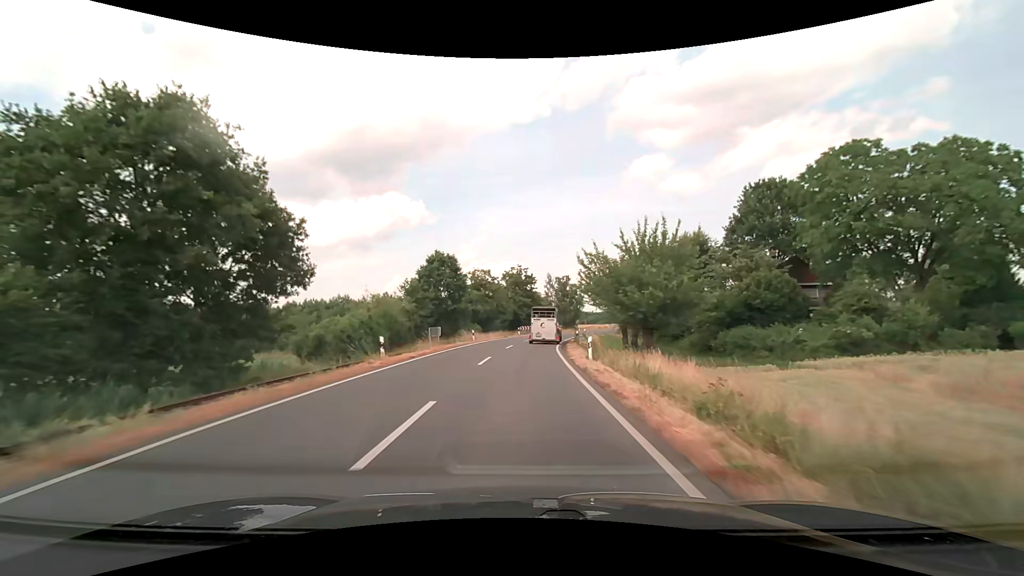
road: secondary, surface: asphalt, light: Day
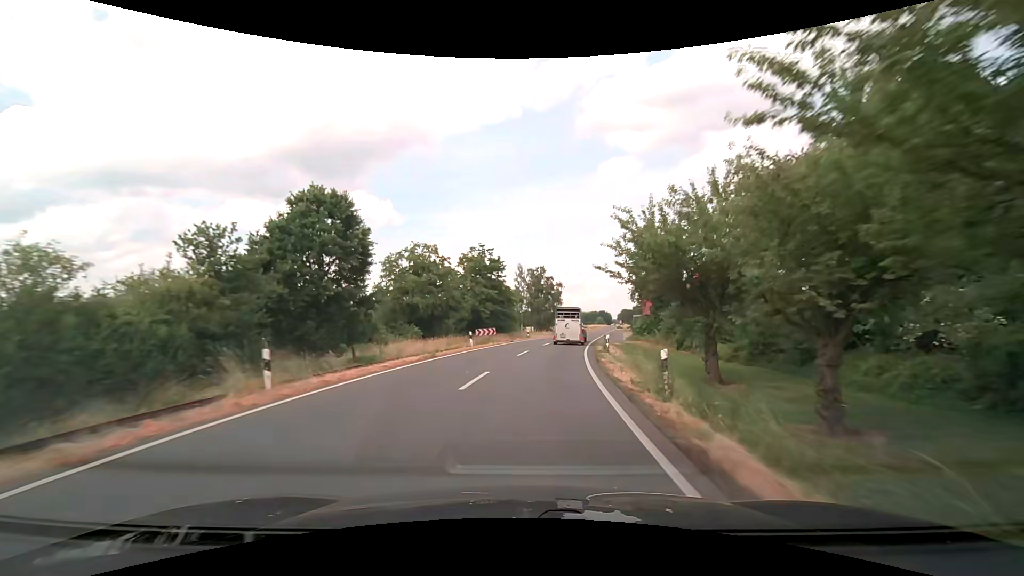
(+0.4, +30.3) m; +3°
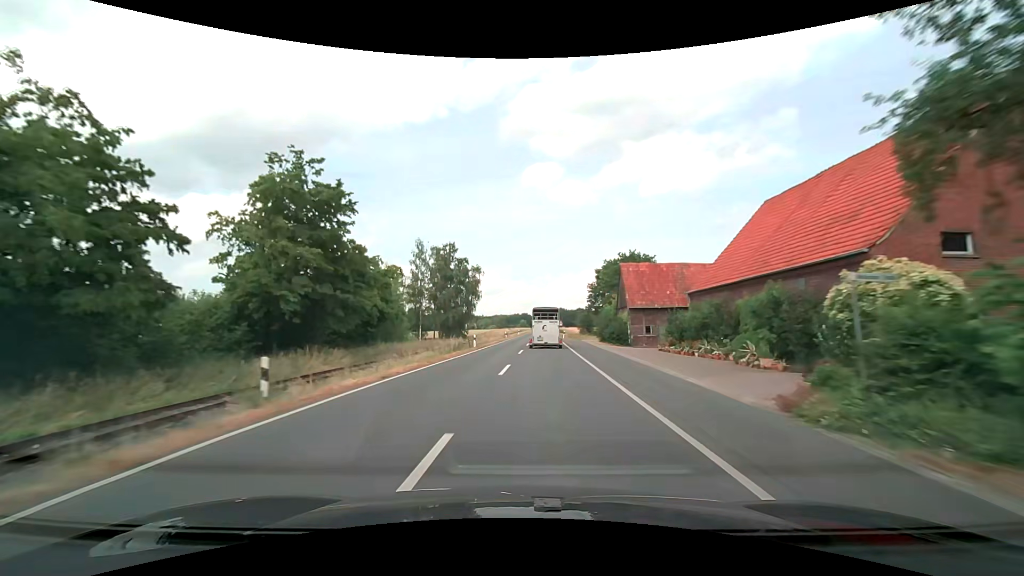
(+4.2, +44.0) m; +9°
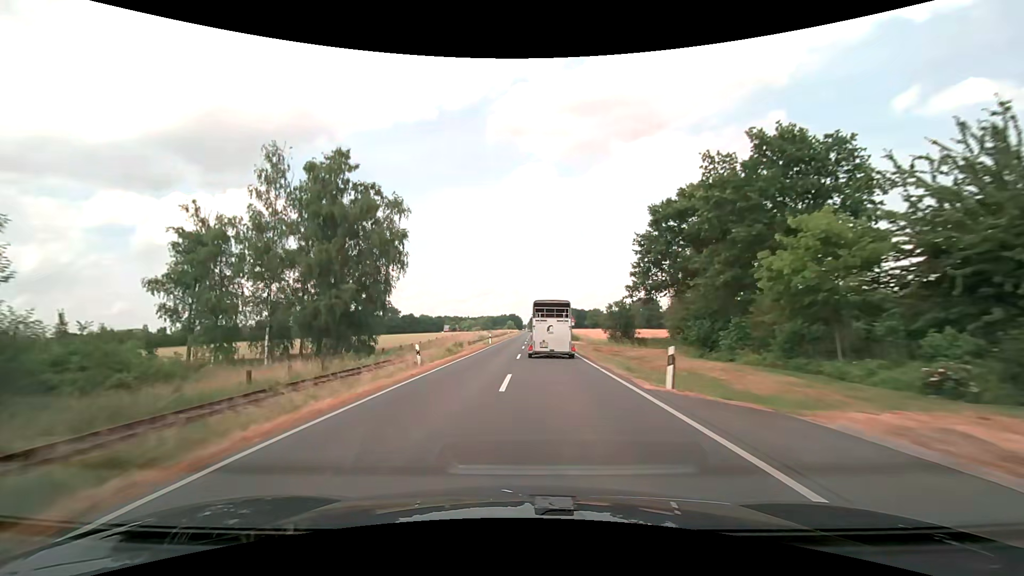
(+1.7, +51.9) m; +2°
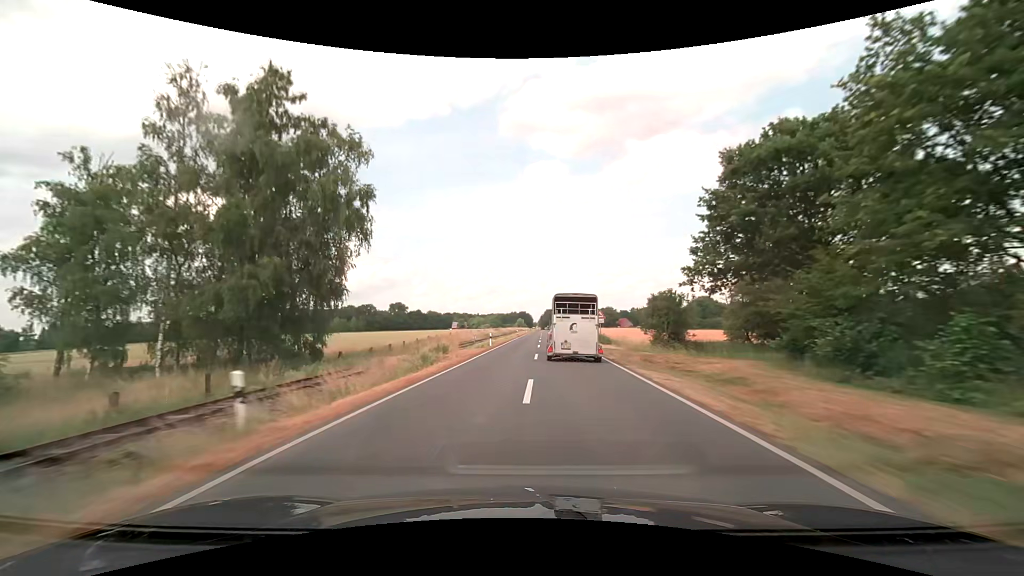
(-0.2, +14.0) m; -1°
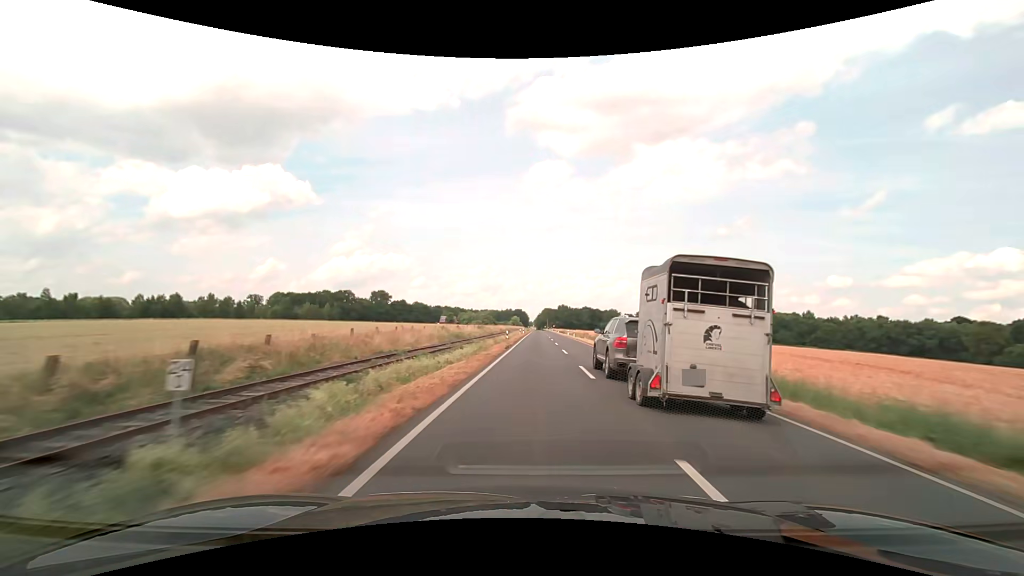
(-0.3, +43.5) m; 0°
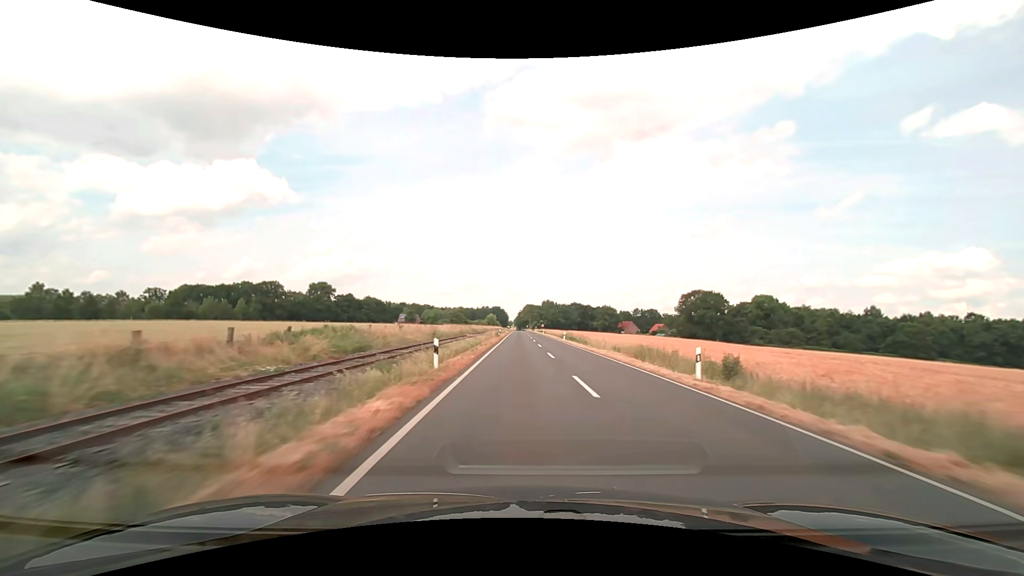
(+2.2, +75.4) m; +2°
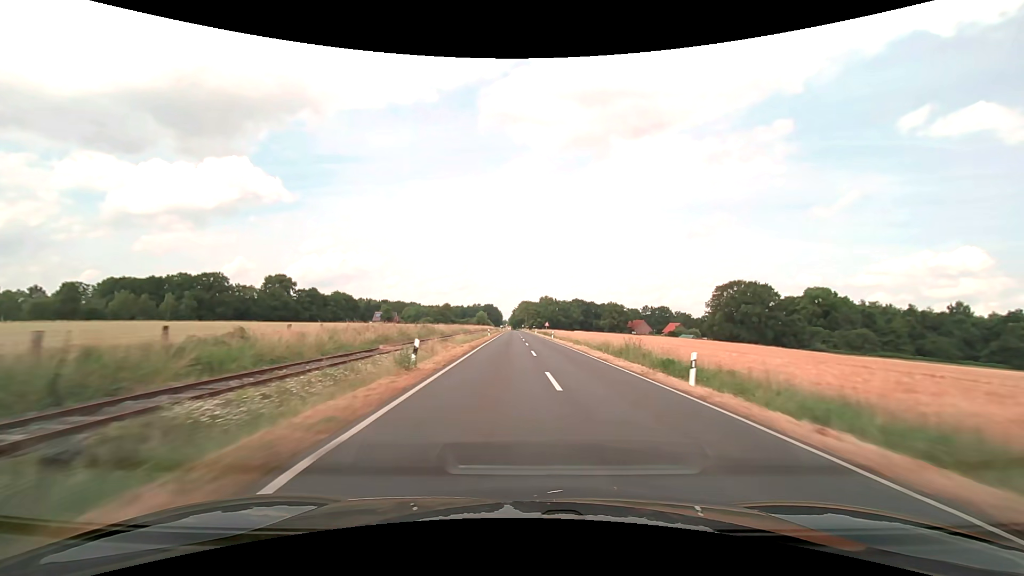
(+0.2, +47.2) m; 0°
(0, +10) (0, +20) (0, +30) (0, +40) (0, +50) (+1, +60) (+1, +70) (+1, +80) (+1, +90) (+1, +100) m
